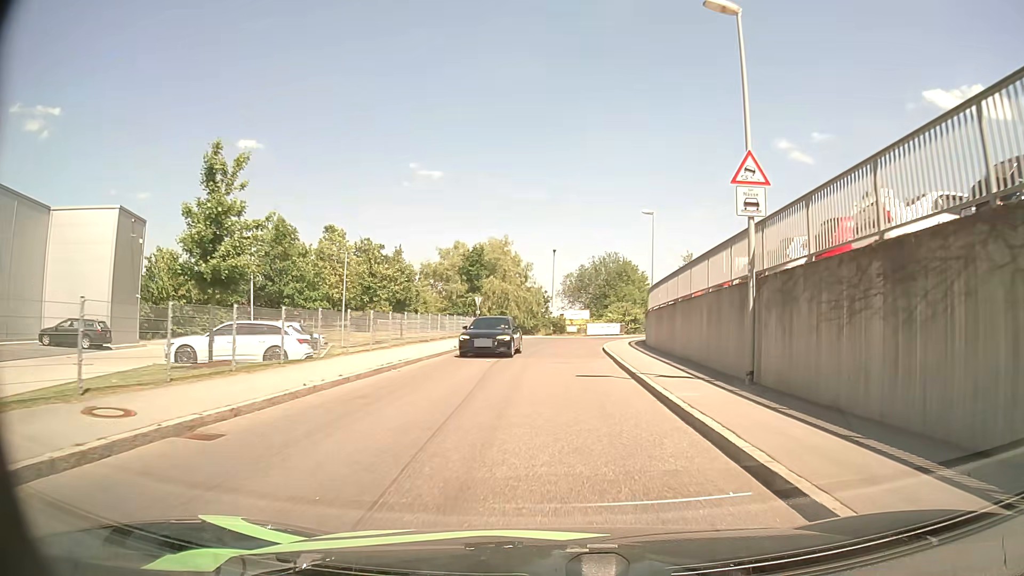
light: Day
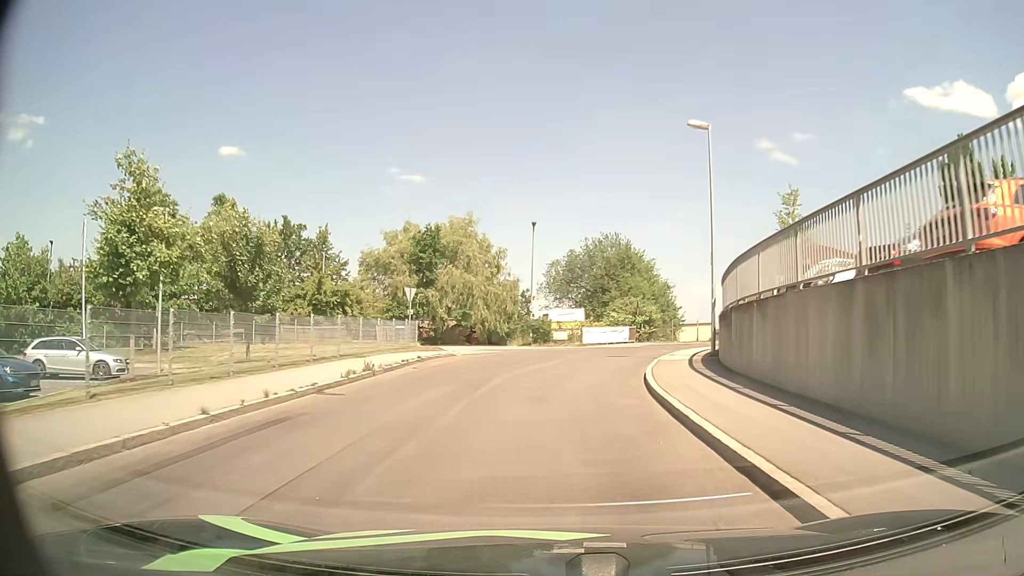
(+0.4, +19.8) m; +1°
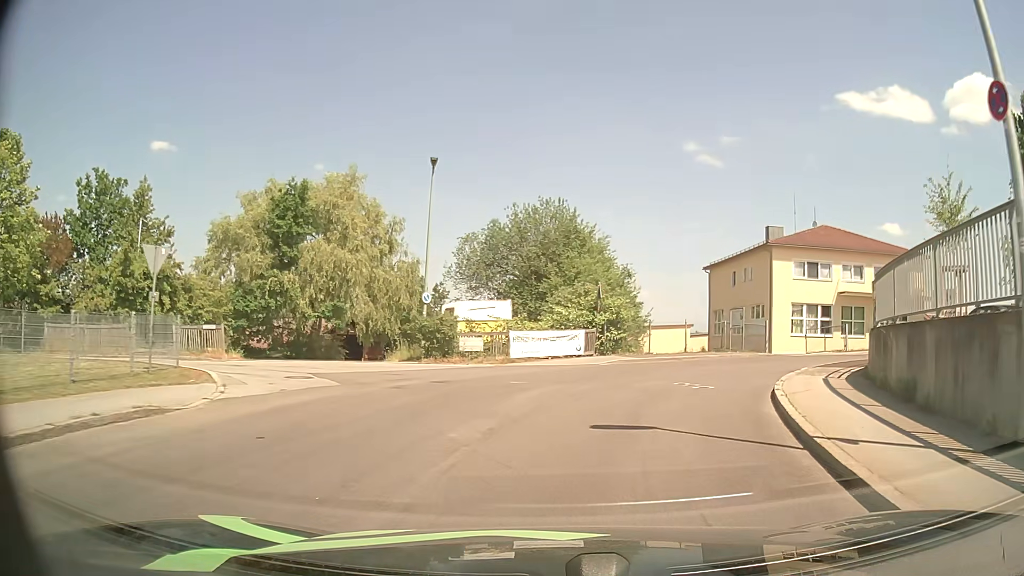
(+0.4, +17.7) m; +6°
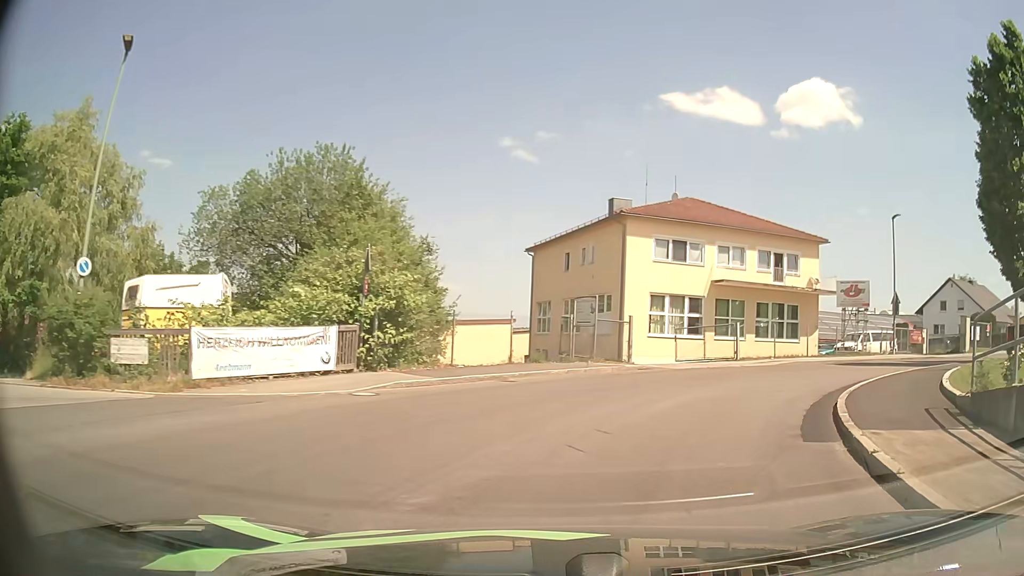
(+1.5, +12.1) m; +16°
(+2, +10) (+7, +18) (+14, +25) (+23, +30) (+32, +35) (+41, +39) (+50, +43) (+59, +48) (+68, +52) (+76, +57) m
